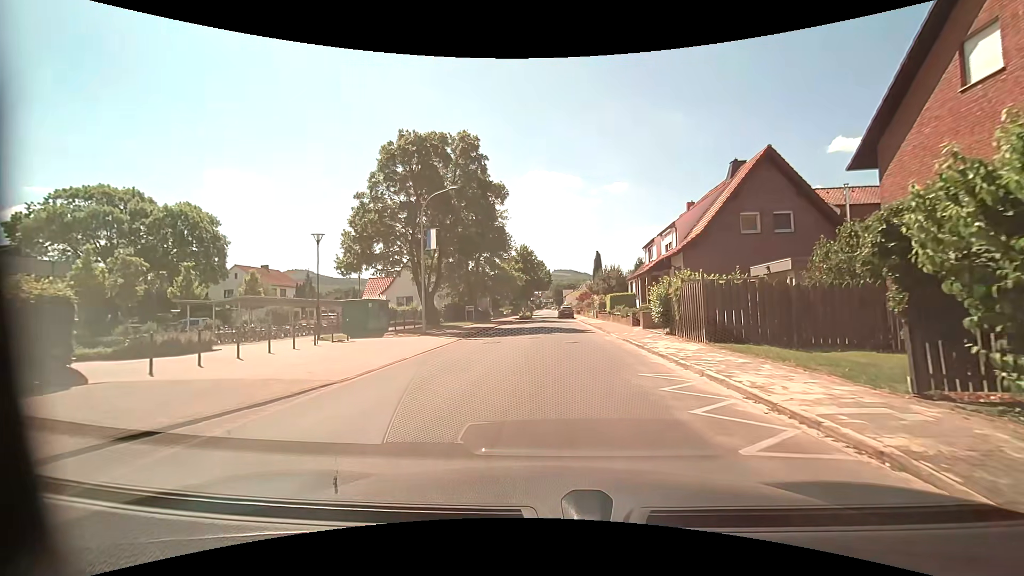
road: residential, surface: asphalt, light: Day
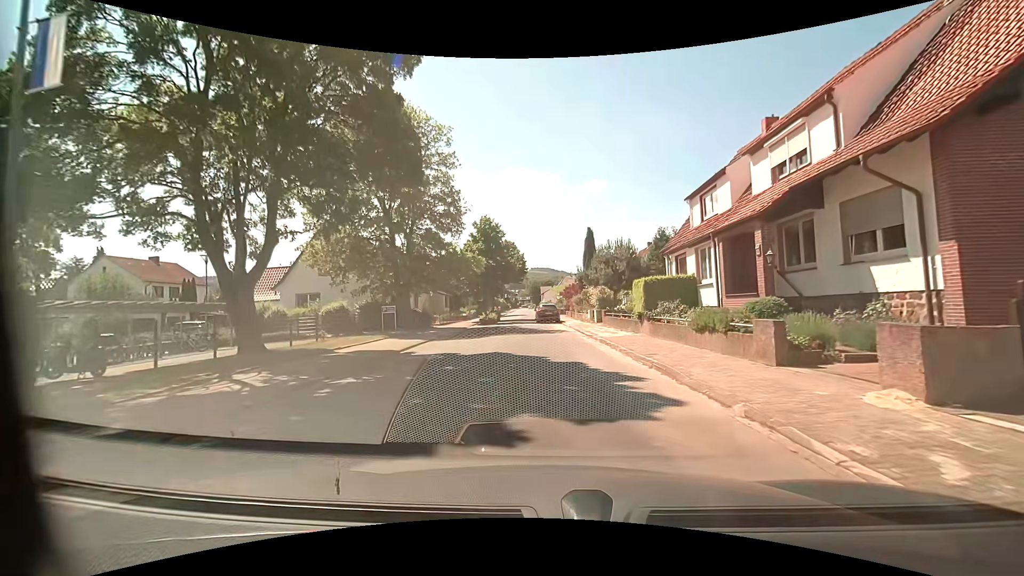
(+0.5, +19.7) m; +4°
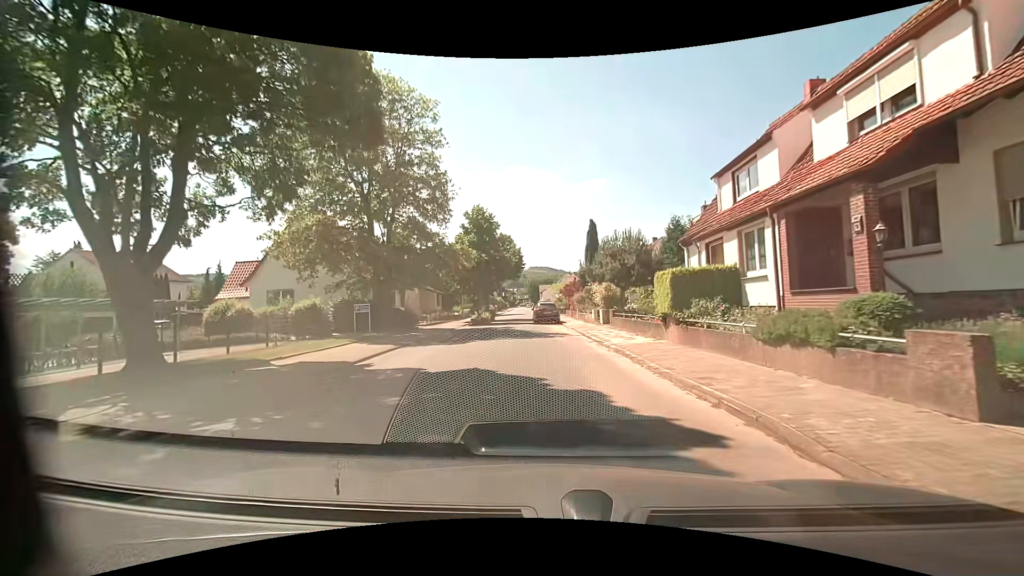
(0.0, +4.1) m; 0°
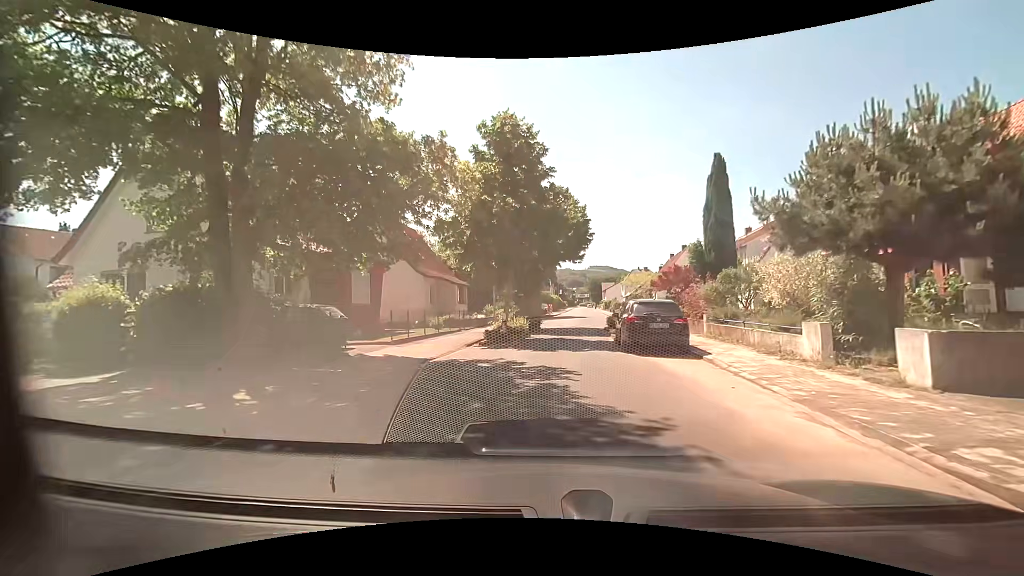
(-1.0, +19.5) m; -7°
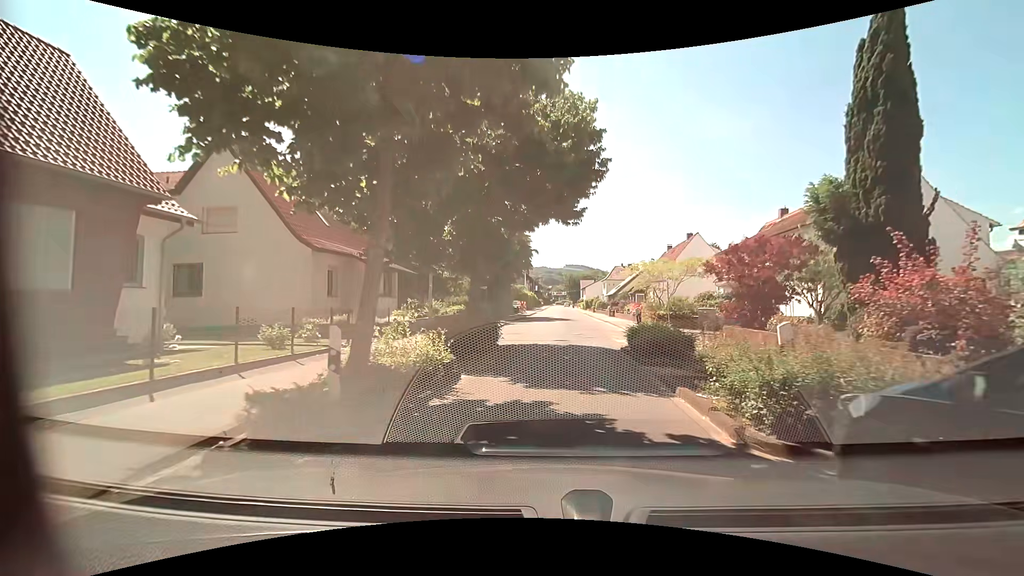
(+0.4, +14.0) m; +2°
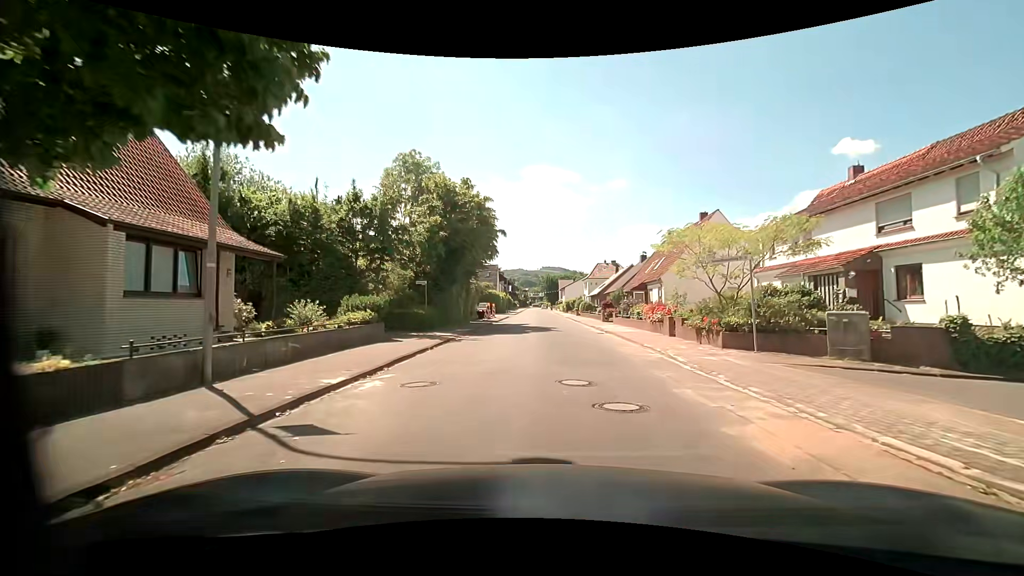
(+0.7, +13.8) m; +4°
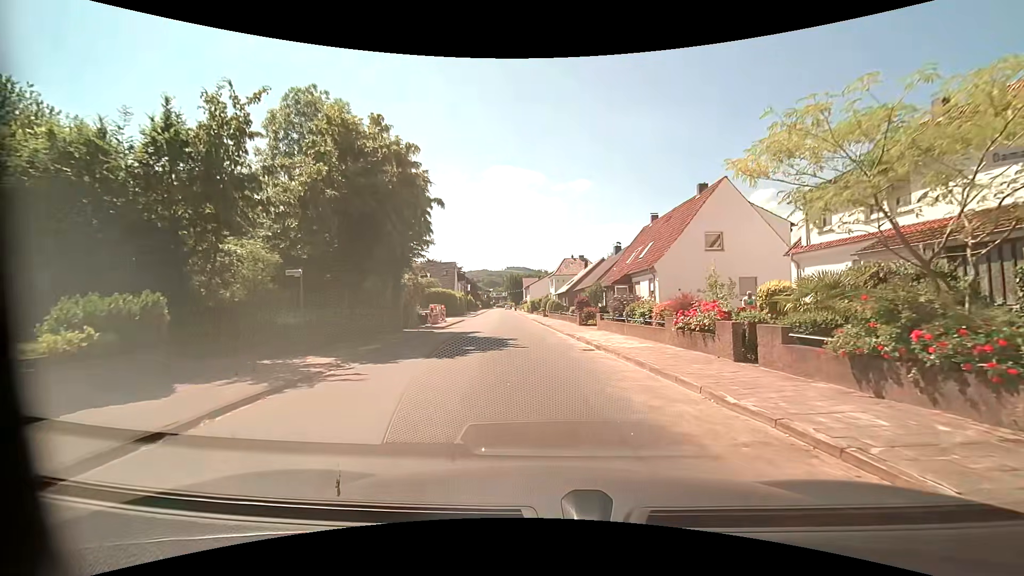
(+0.2, +10.3) m; +6°
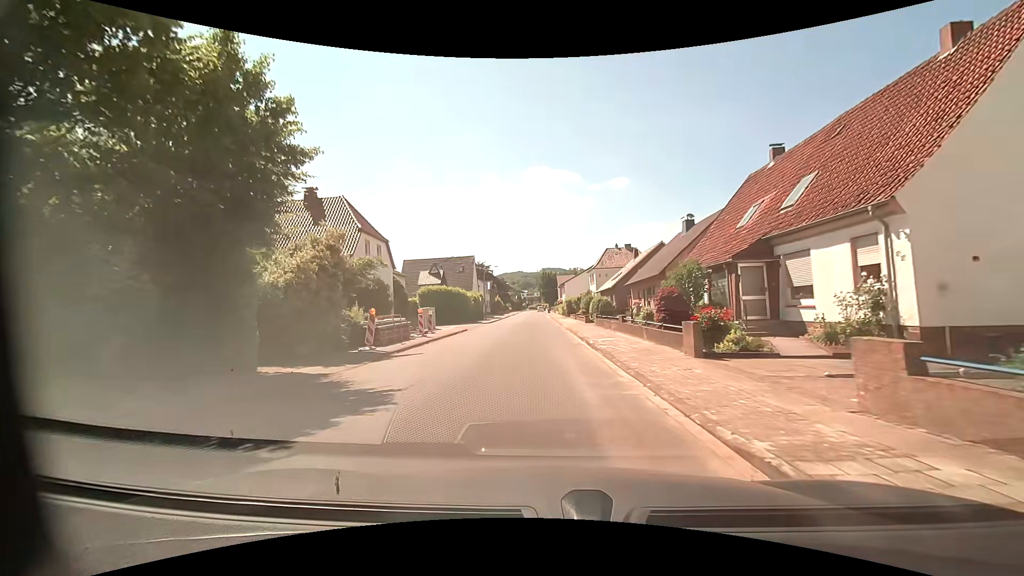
(-0.8, +18.7) m; -6°
(0, +10) (0, +20) (0, +30) (0, +40) (0, +50) (0, +60) (0, +70) (-1, +80) (-1, +90) (-1, +100) m
